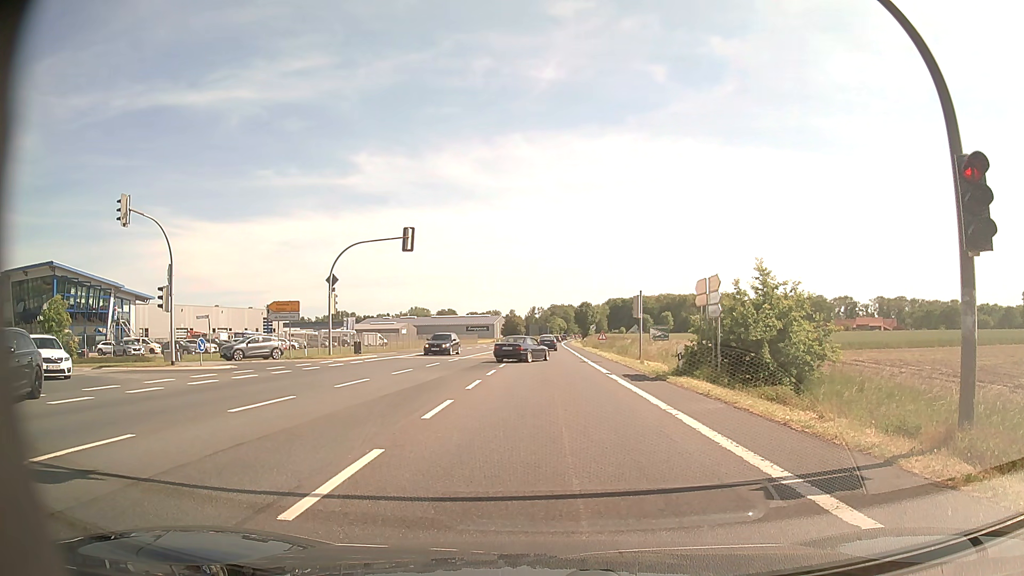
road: primary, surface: asphalt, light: Day
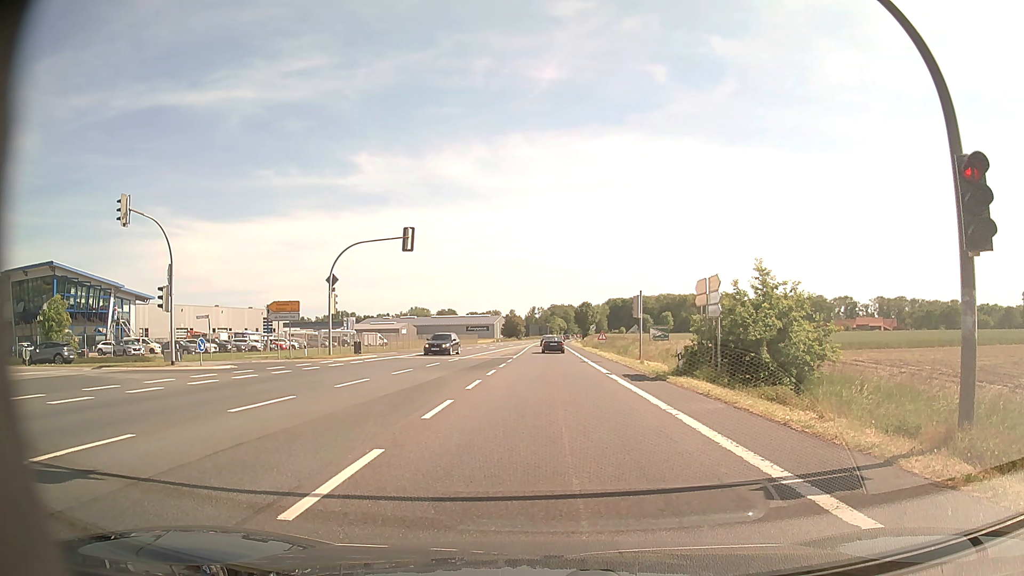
(0.0, 0.0) m; 0°
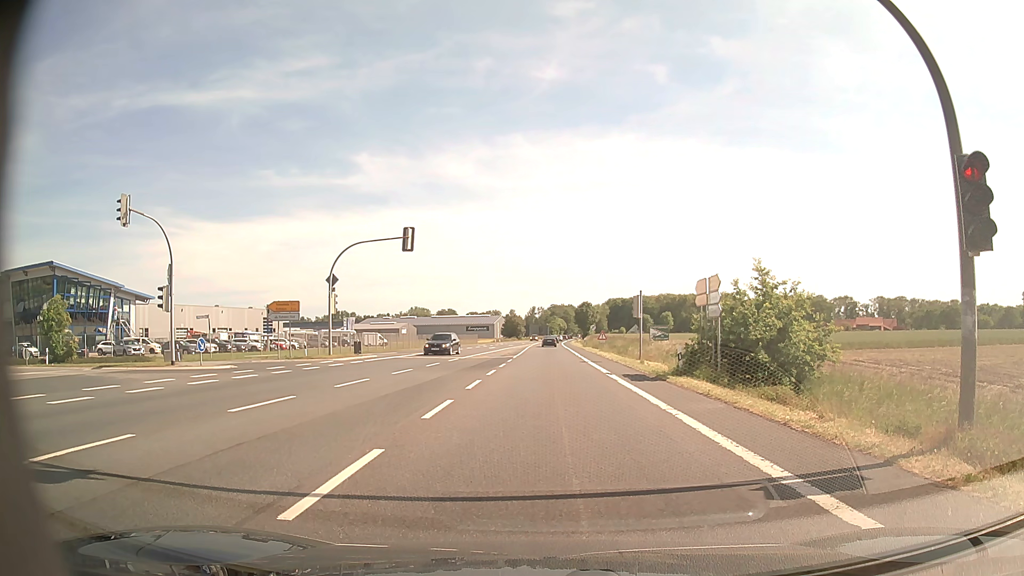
(0.0, 0.0) m; 0°
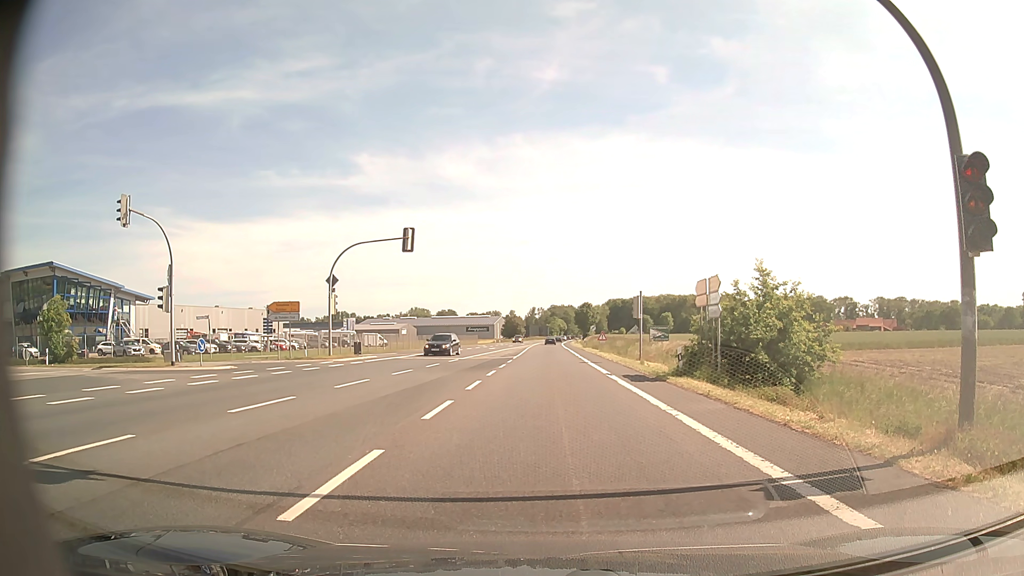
(0.0, 0.0) m; 0°
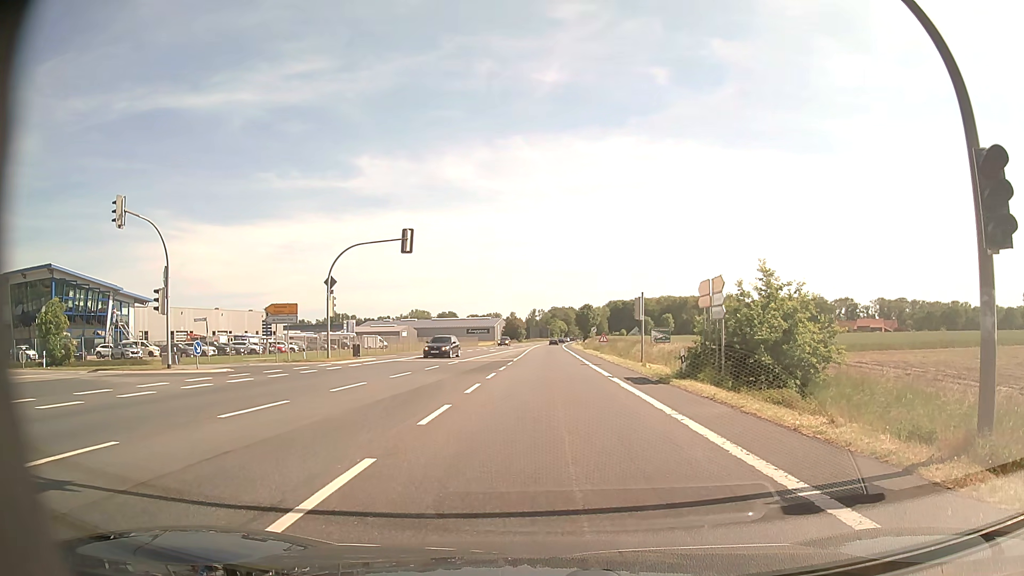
(0.0, +0.4) m; 0°
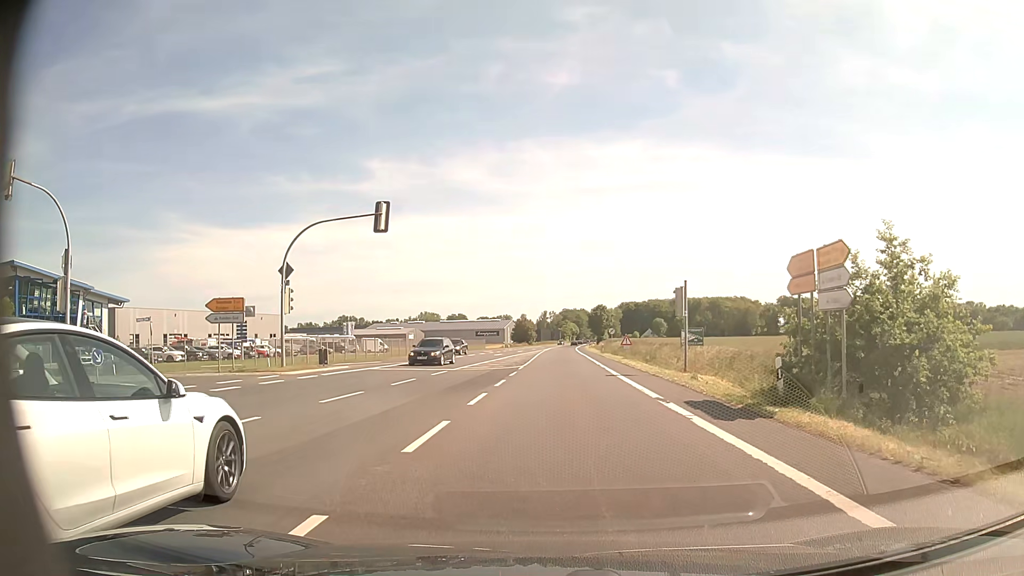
(-0.3, +8.8) m; -2°
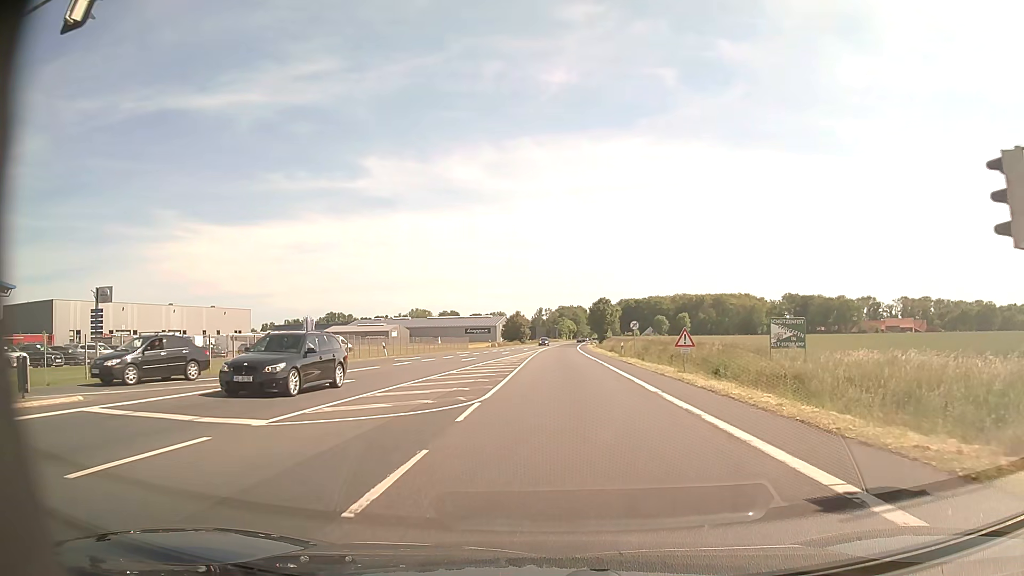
(-0.1, +21.5) m; 0°
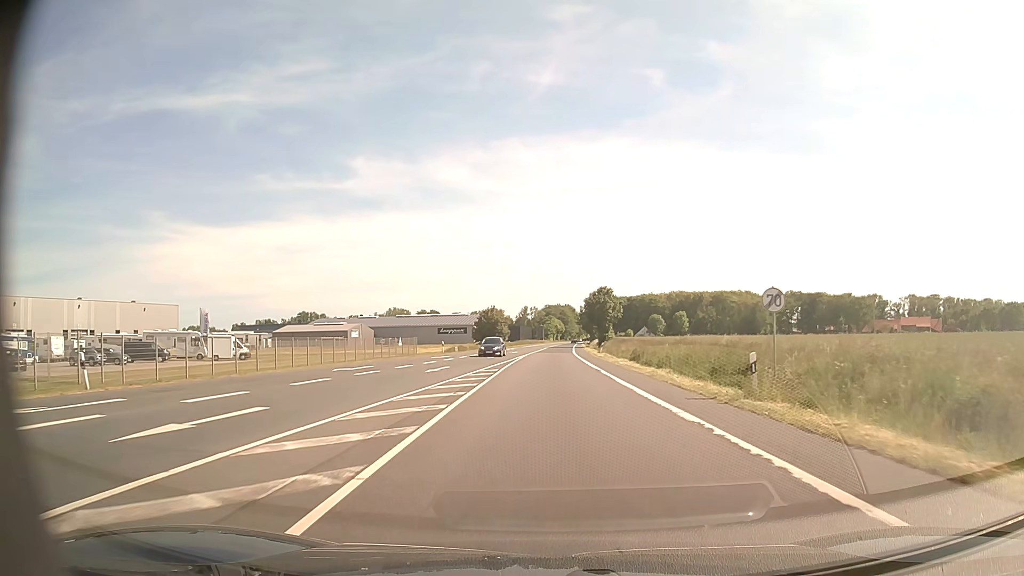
(+0.5, +33.1) m; +1°
(0, +10) (0, +20) (0, +30) (0, +40) (0, +50) (0, +60) (+1, +70) (+1, +80) (+1, +90) (+2, +100) m
